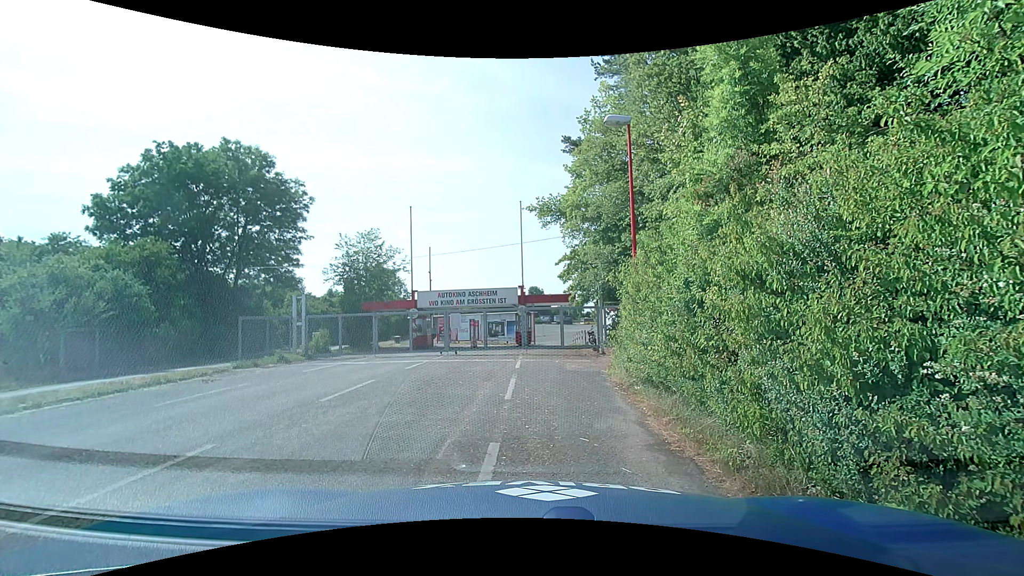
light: Day
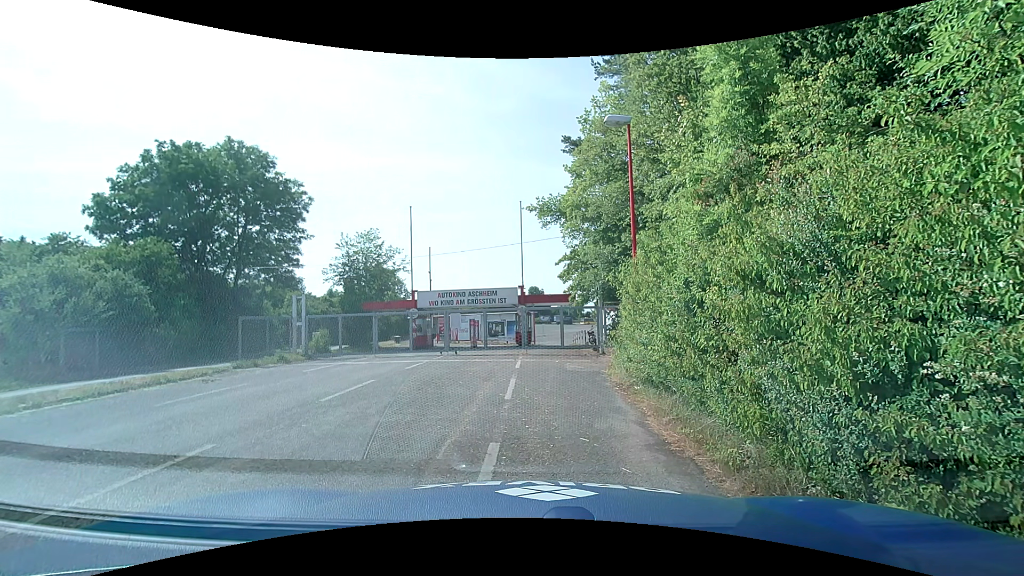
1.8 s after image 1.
(0.0, 0.0) m; 0°
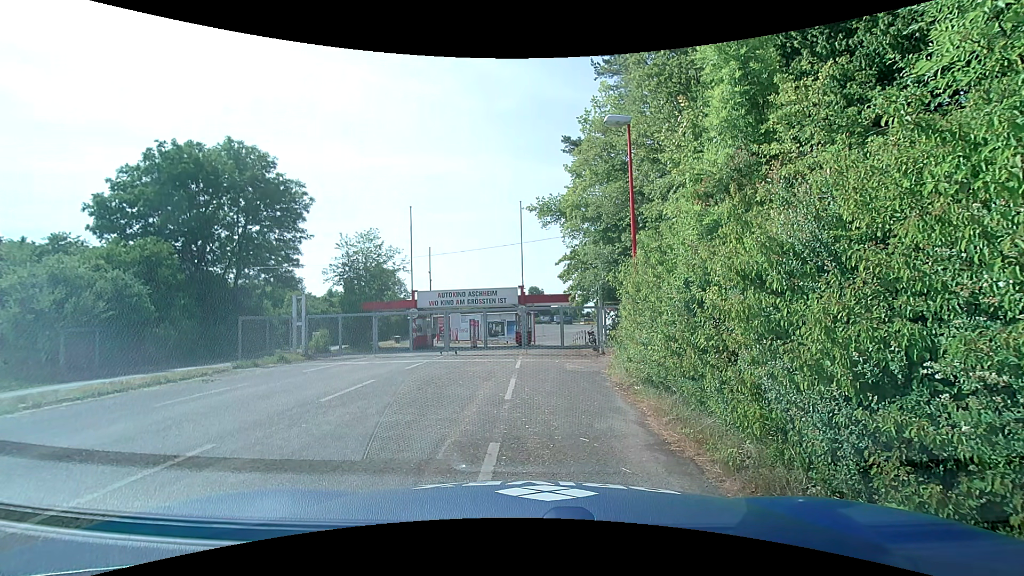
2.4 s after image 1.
(0.0, 0.0) m; 0°
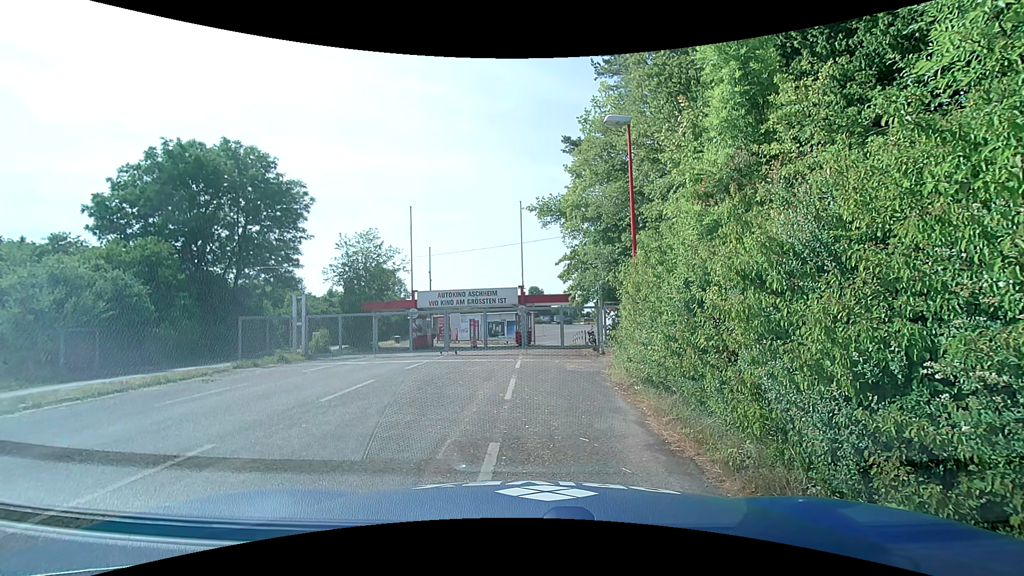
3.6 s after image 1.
(0.0, 0.0) m; 0°
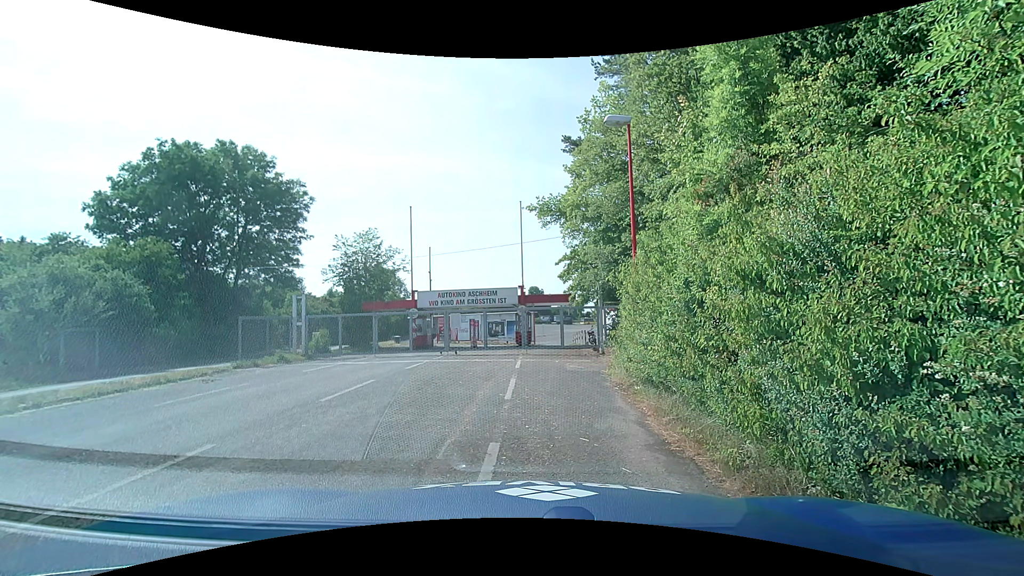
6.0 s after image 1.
(0.0, 0.0) m; 0°
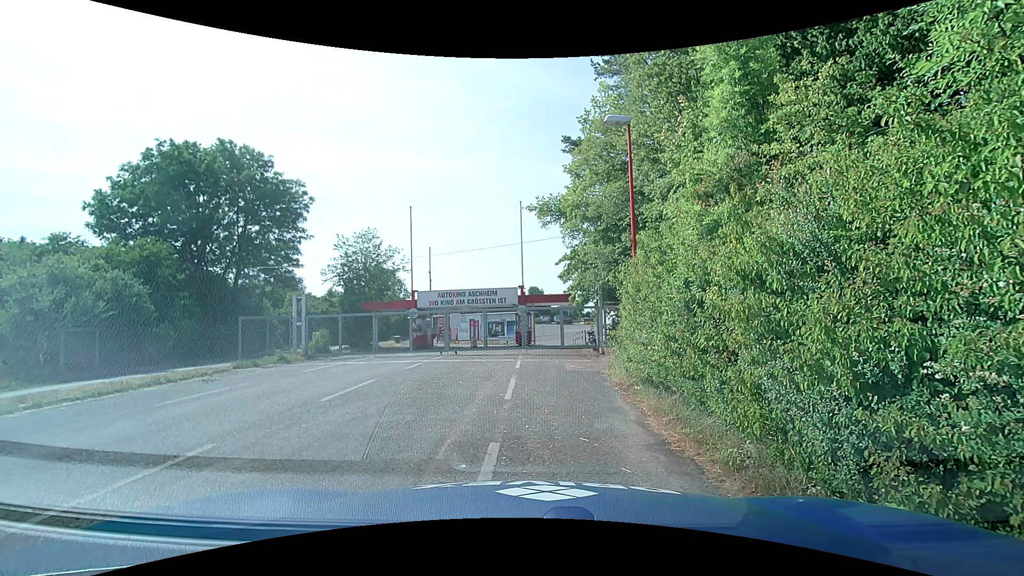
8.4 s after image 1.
(0.0, 0.0) m; 0°
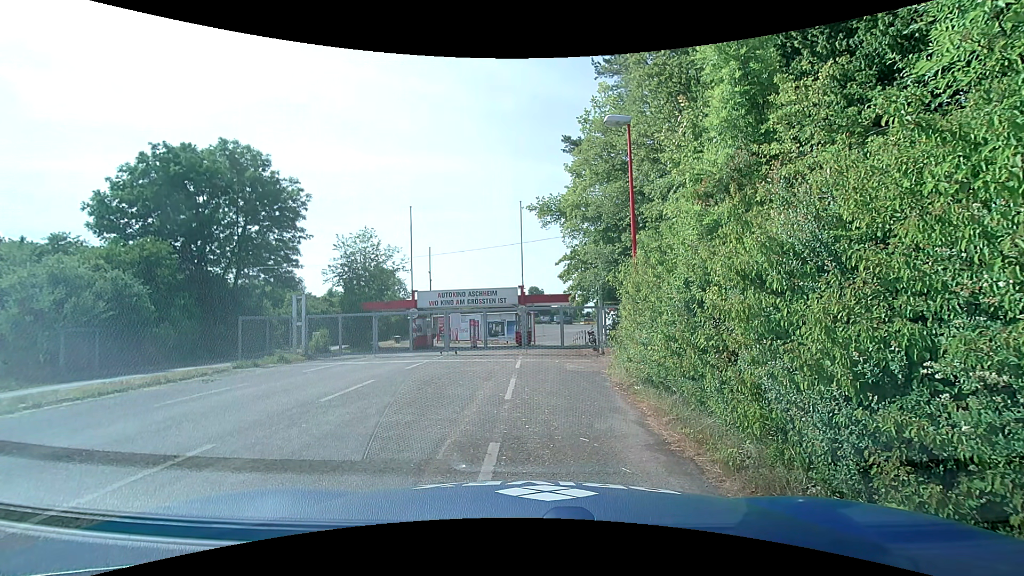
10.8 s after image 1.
(0.0, 0.0) m; 0°
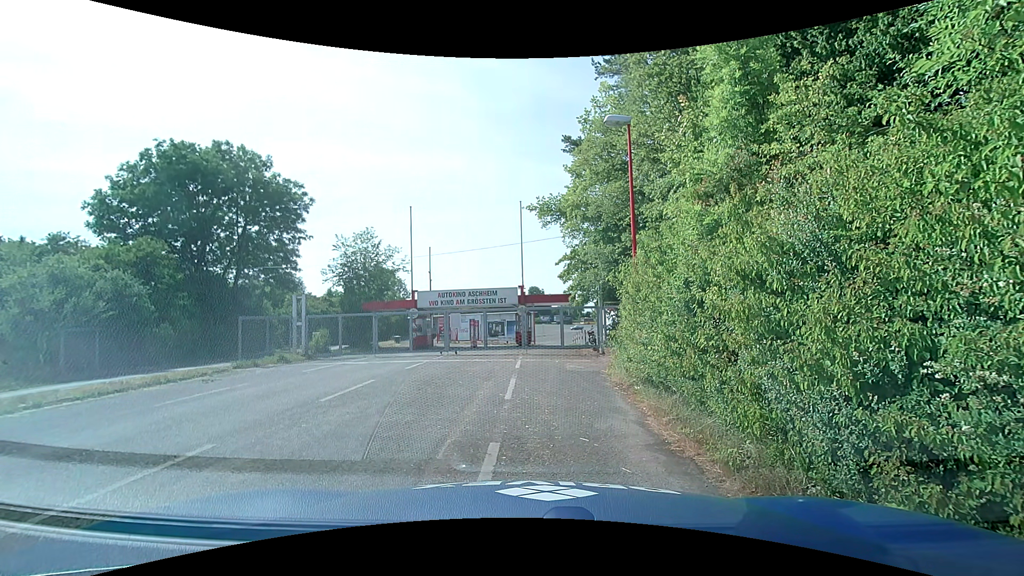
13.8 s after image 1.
(0.0, 0.0) m; 0°
